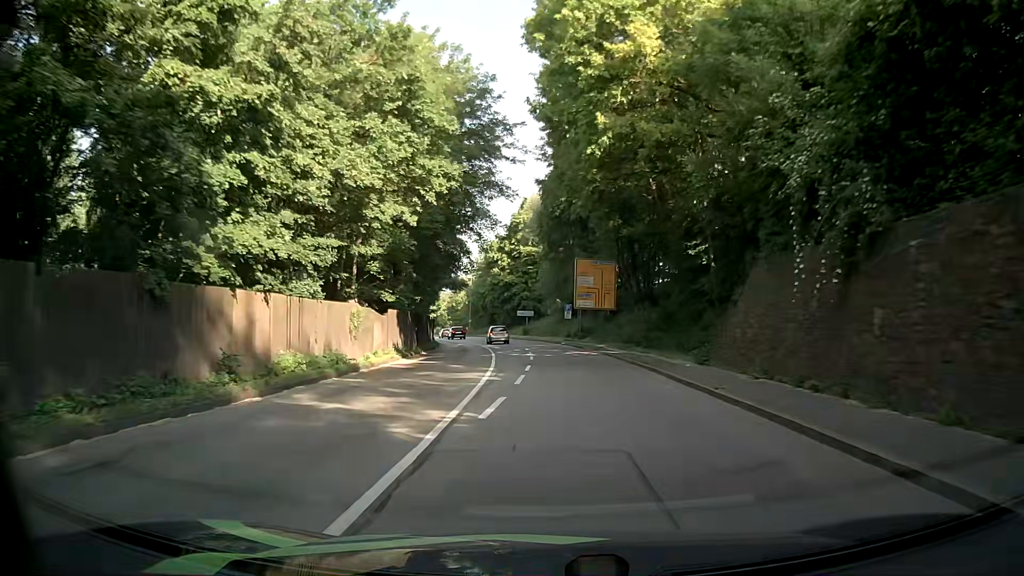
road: primary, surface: asphalt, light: Day
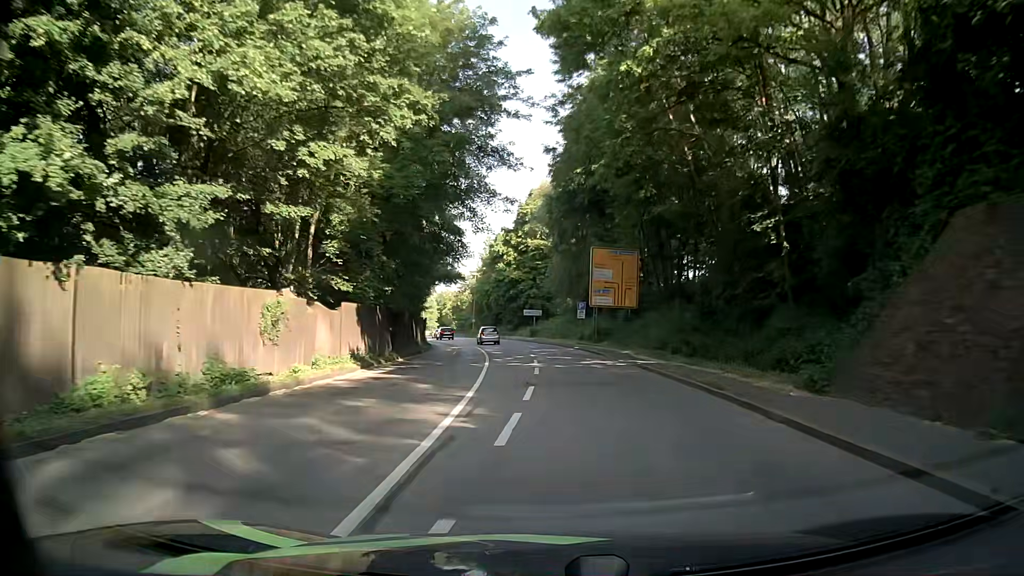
(-0.1, +8.2) m; -1°
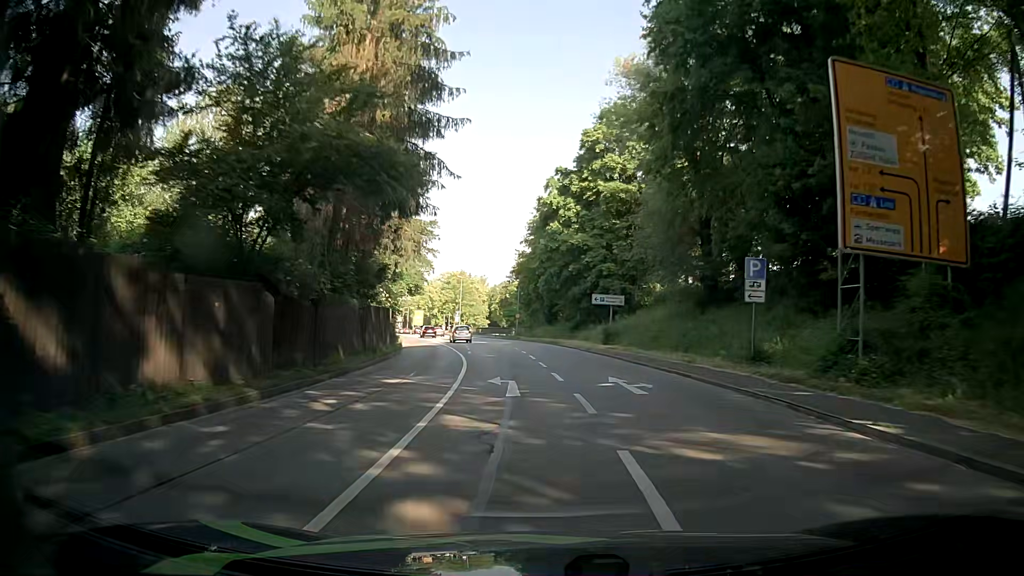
(-1.4, +33.3) m; -4°
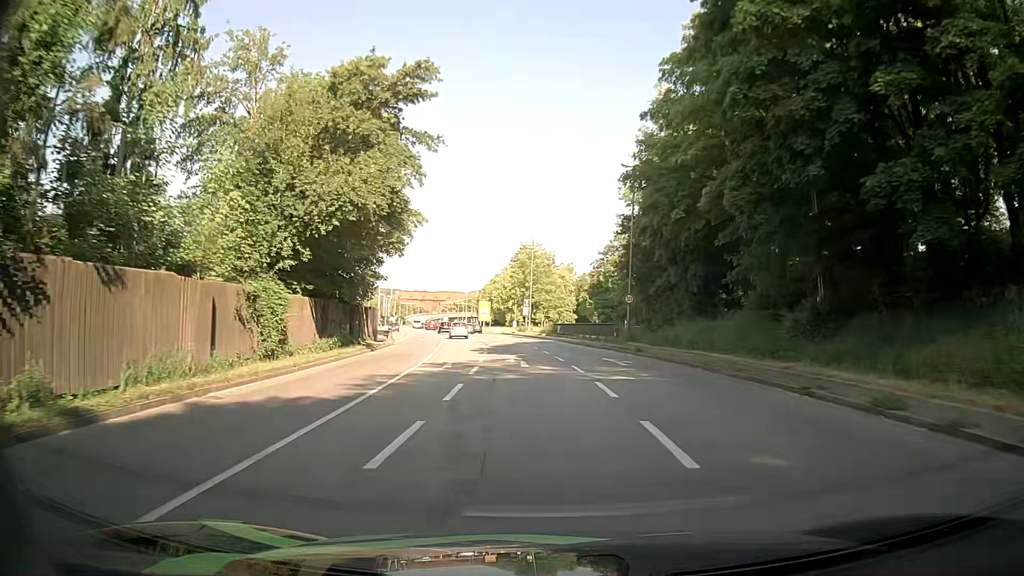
(-3.3, +40.1) m; -8°
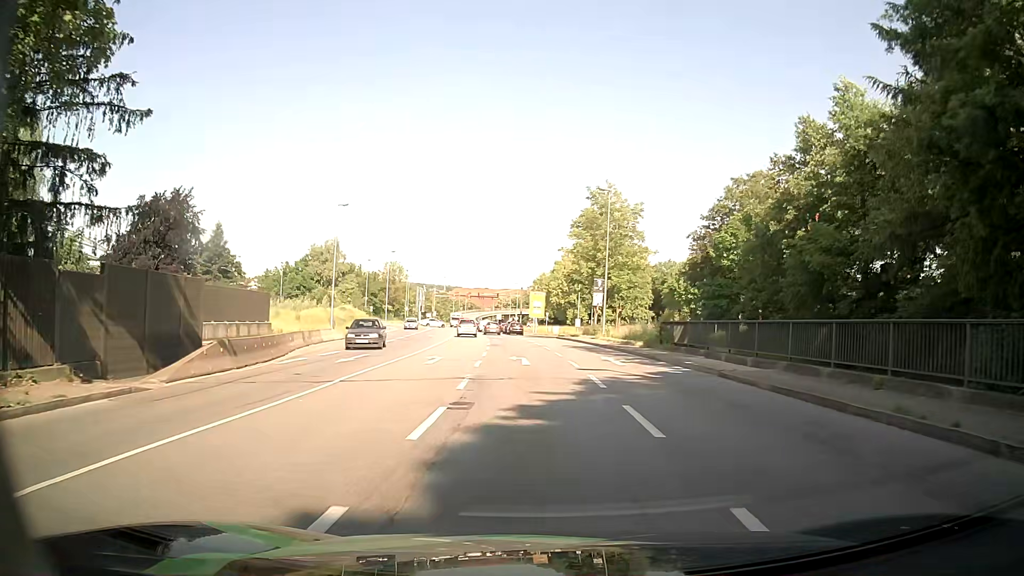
(-1.7, +34.0) m; -6°
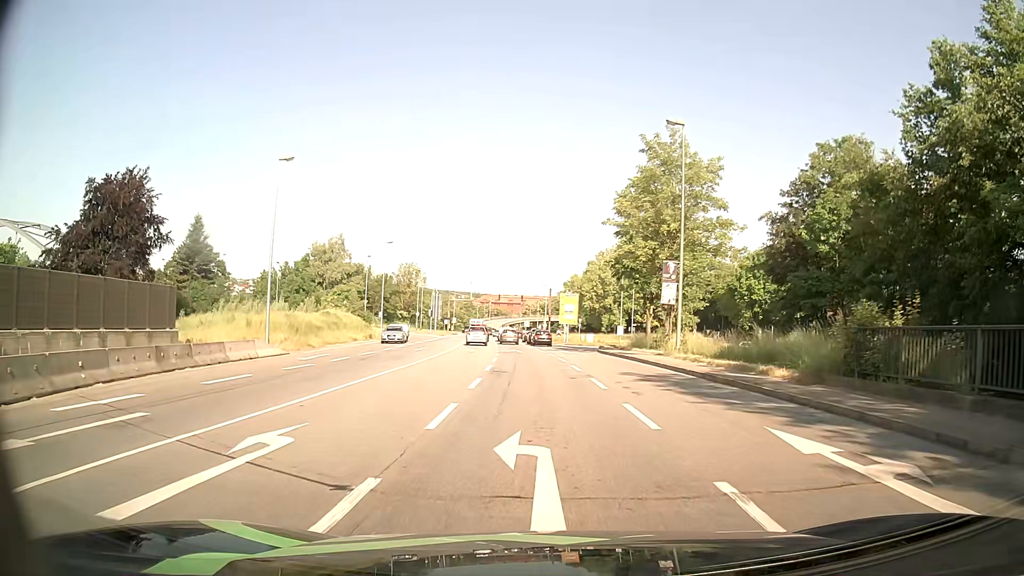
(-0.3, +16.7) m; -3°
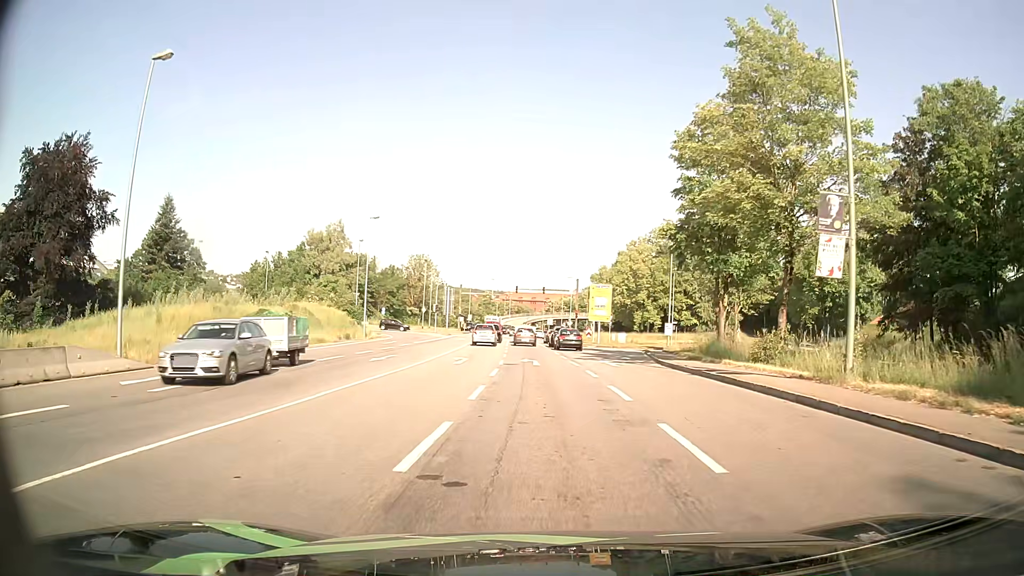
(-0.1, +14.7) m; -1°
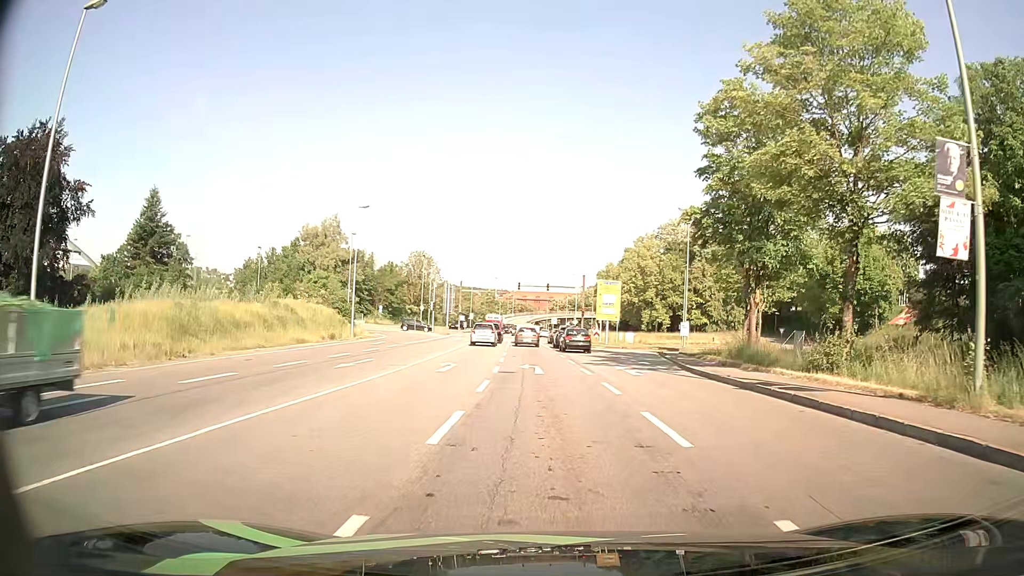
(0.0, +4.6) m; 0°
